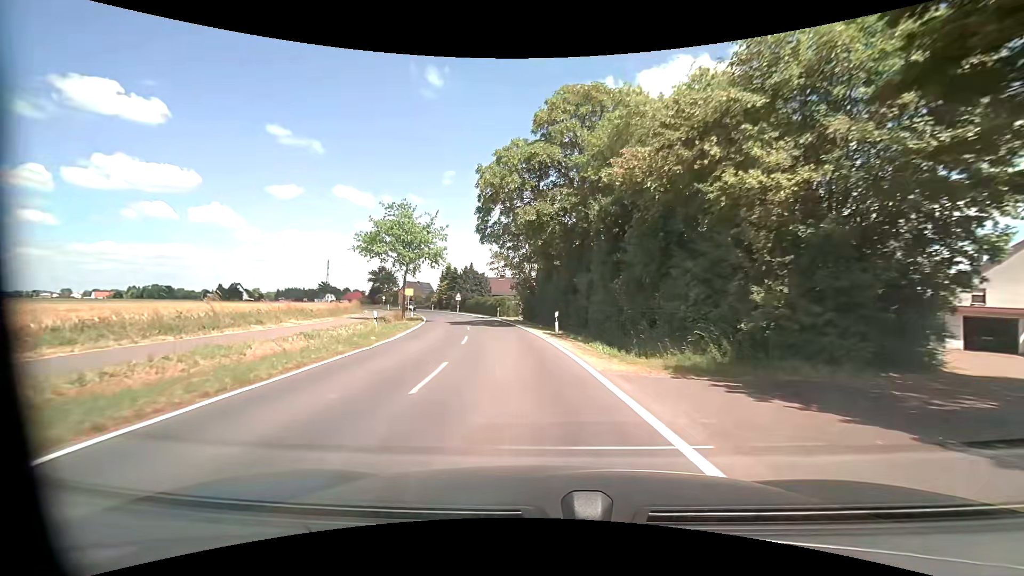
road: tertiary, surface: asphalt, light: Day
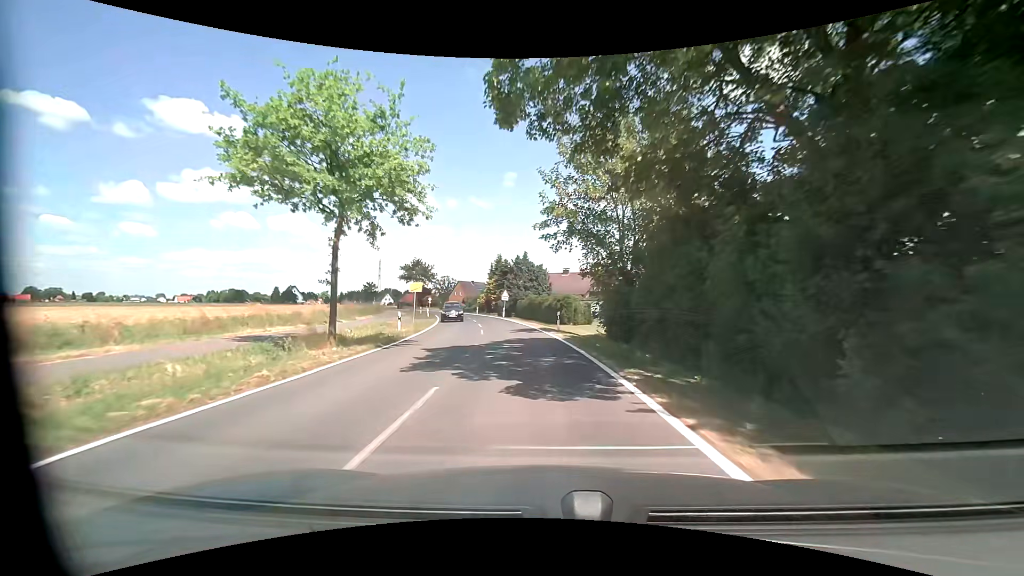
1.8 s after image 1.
(-1.8, +22.4) m; -8°
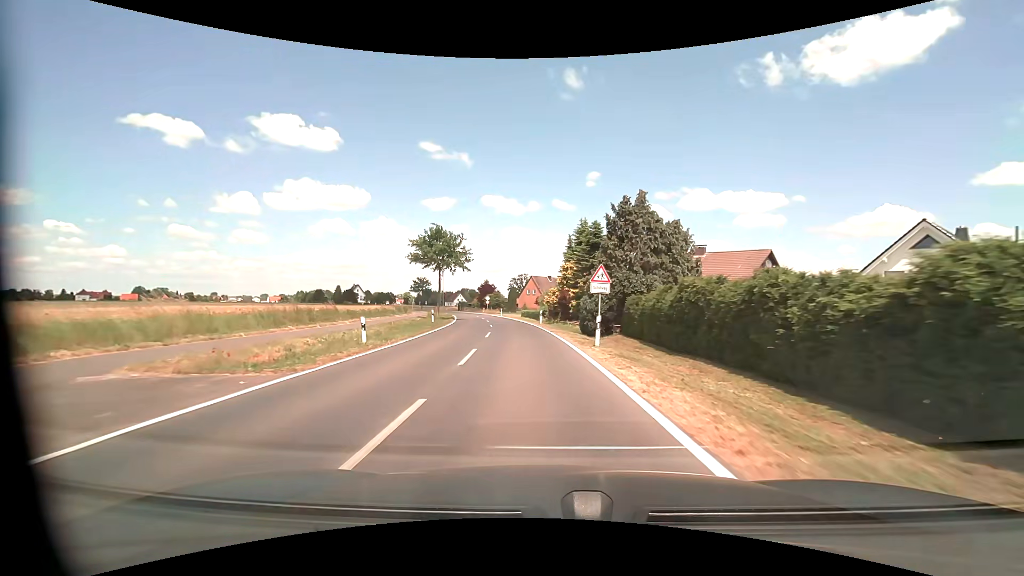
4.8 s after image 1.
(-2.8, +37.4) m; -9°
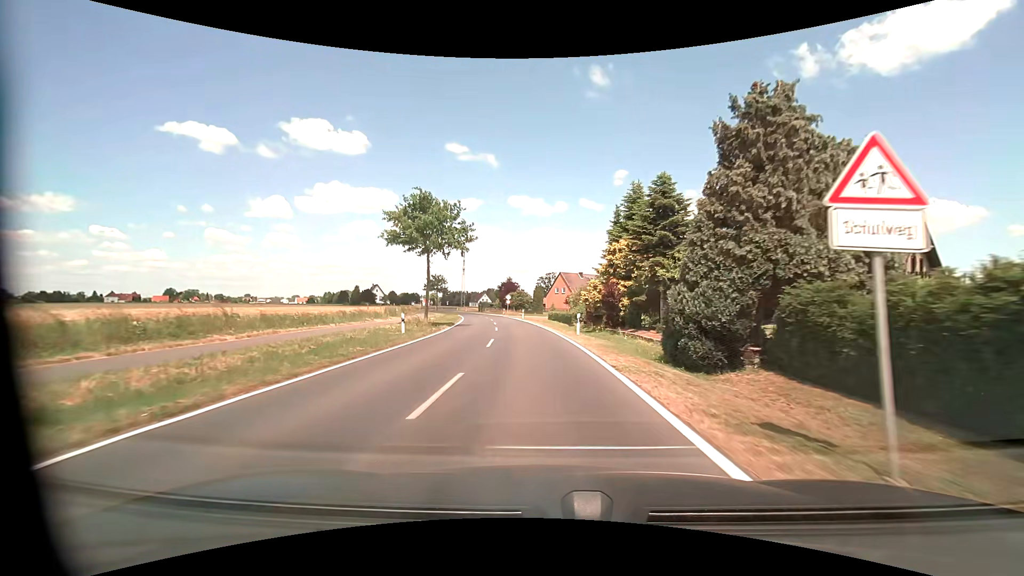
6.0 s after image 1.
(-0.4, +15.5) m; -3°
(0, +10) (-1, +20) (-1, +30) (-2, +40) (-3, +50) (-5, +60) (-7, +70) (-9, +79) (-11, +89) (-13, +99) m
